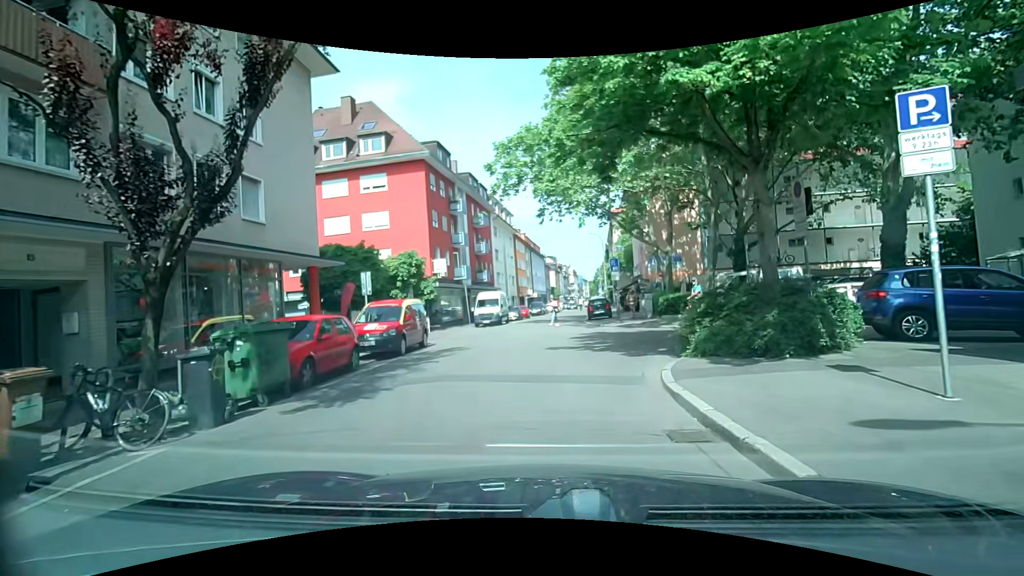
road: residential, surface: asphalt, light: Day
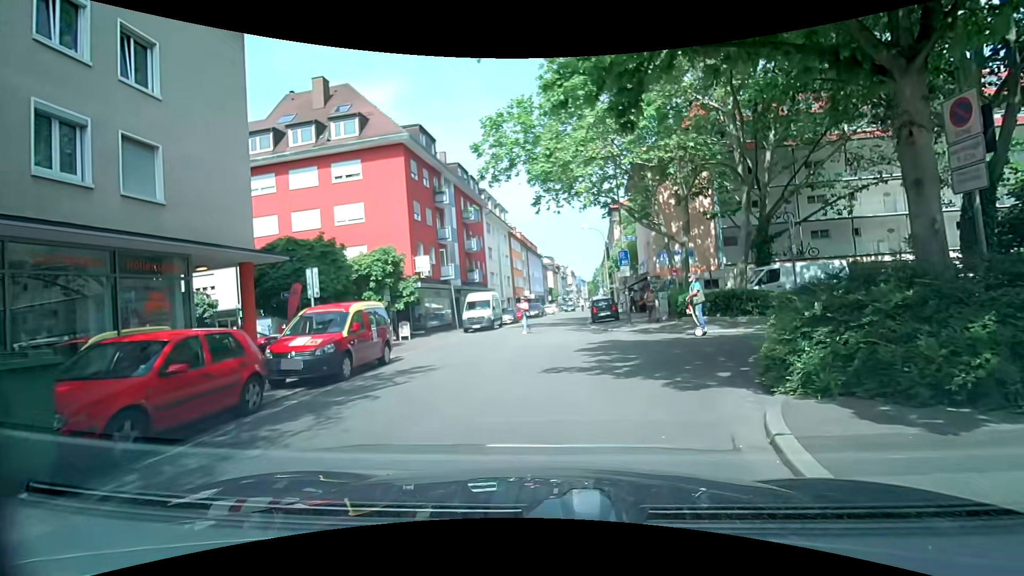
(+0.1, +4.1) m; +2°
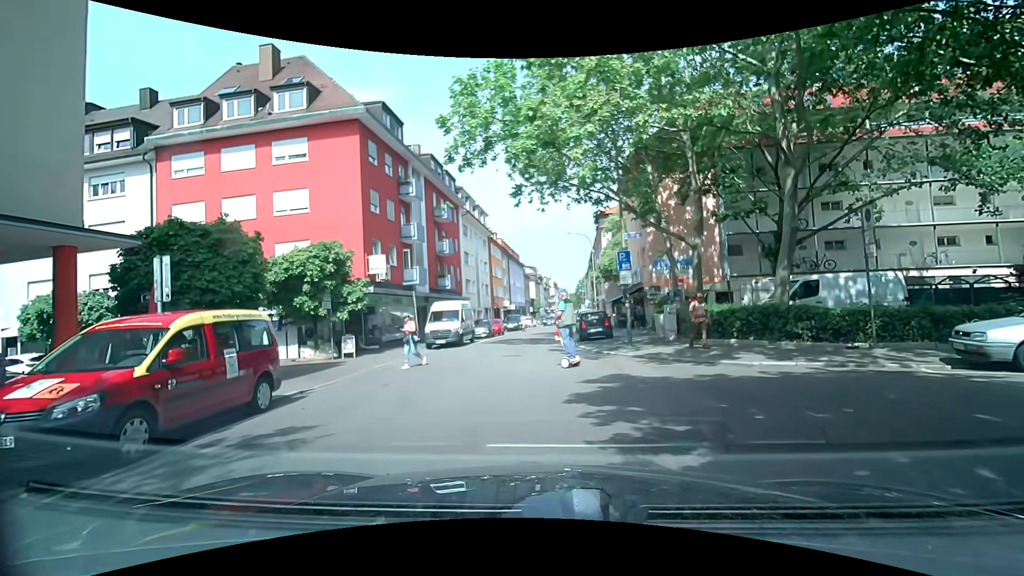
(0.0, +5.1) m; 0°
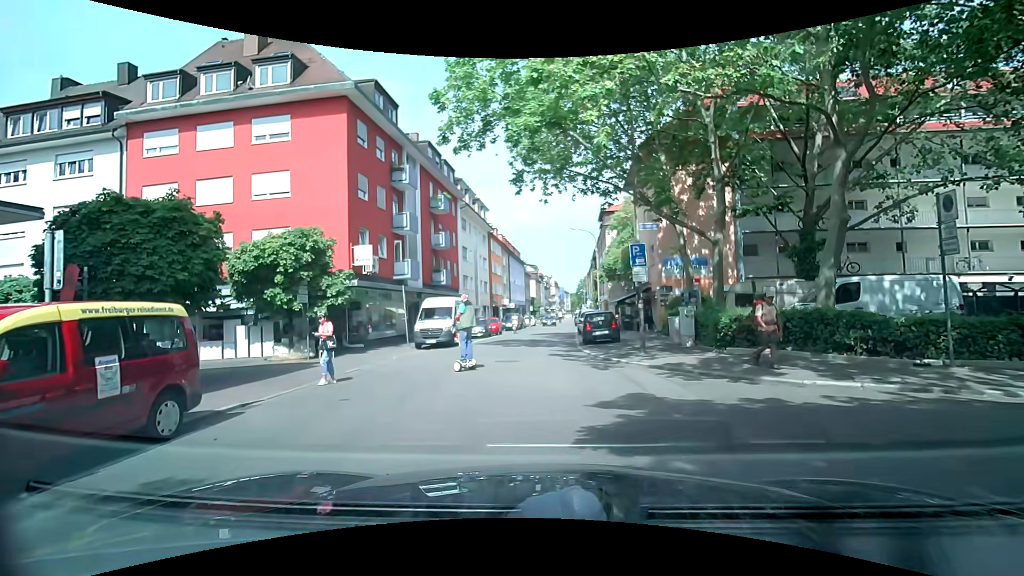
(+0.1, +2.4) m; +2°
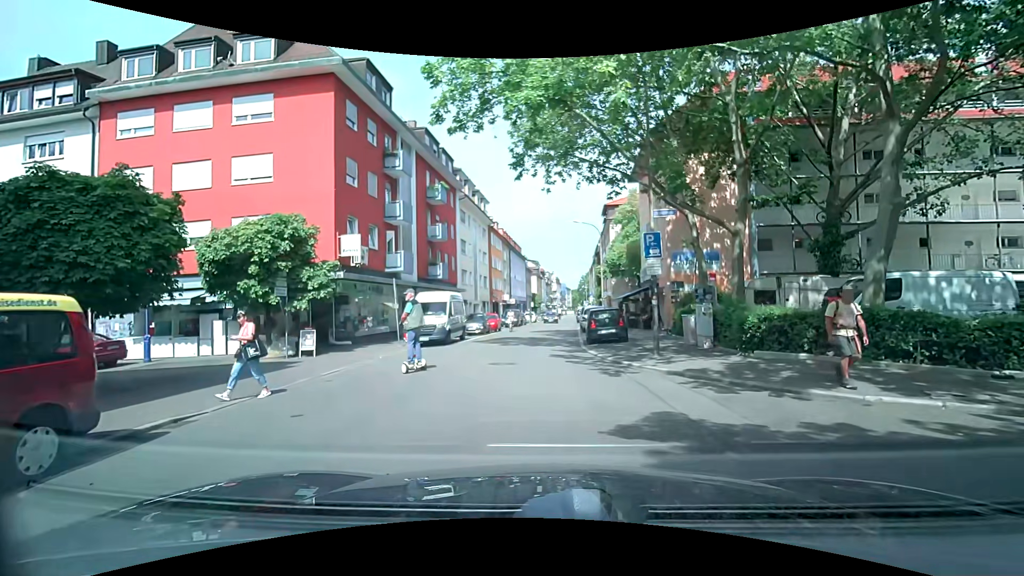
(0.0, +1.9) m; 0°
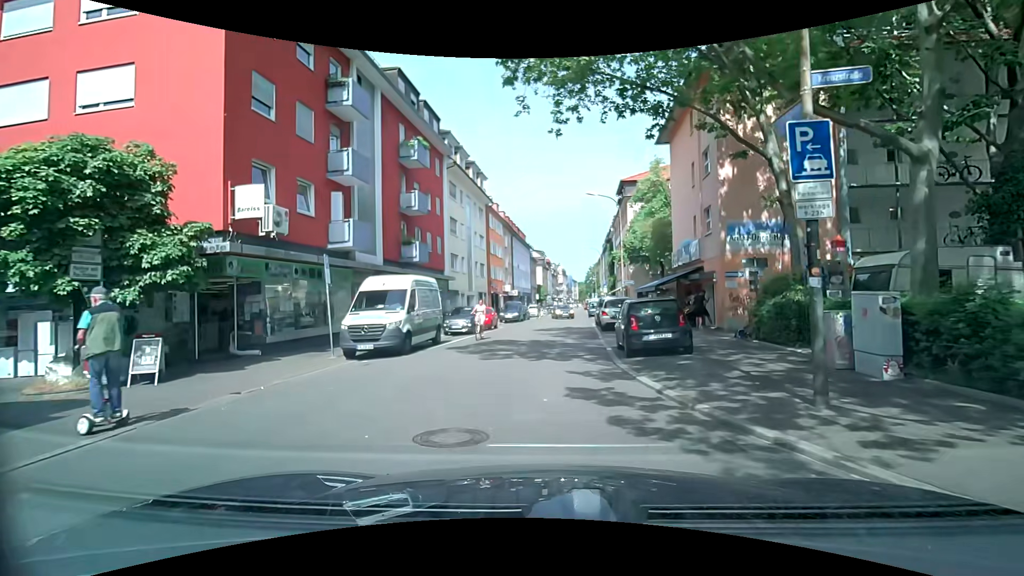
(-0.1, +8.2) m; -1°
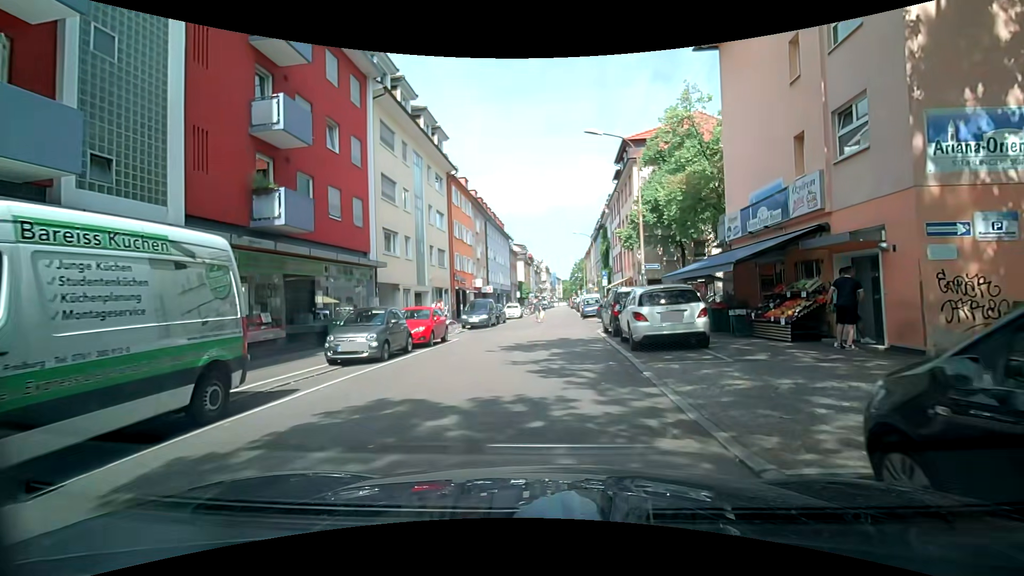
(+0.2, +12.4) m; +2°
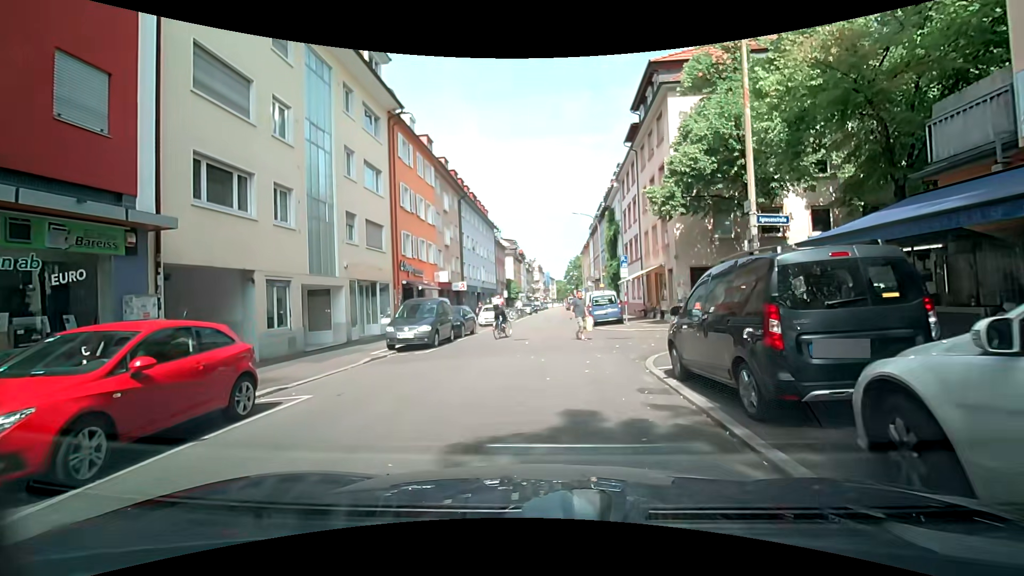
(-0.2, +12.8) m; -1°
(0, +10) (+1, +20) (+1, +30) (+2, +40) (+3, +50) (+3, +60) (+4, +70) (+4, +80) (+4, +90) (+5, +100) m
